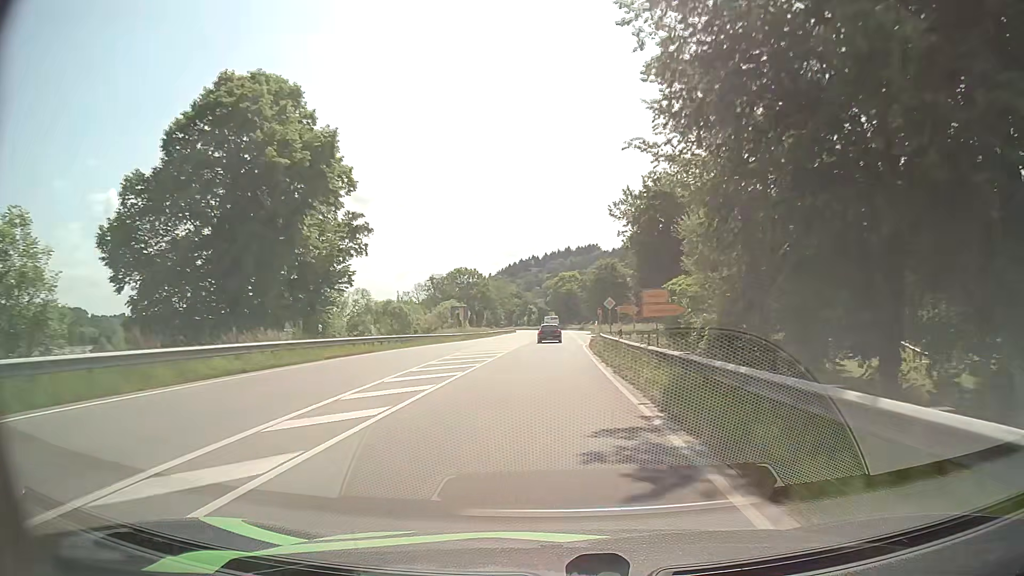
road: primary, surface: asphalt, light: Day
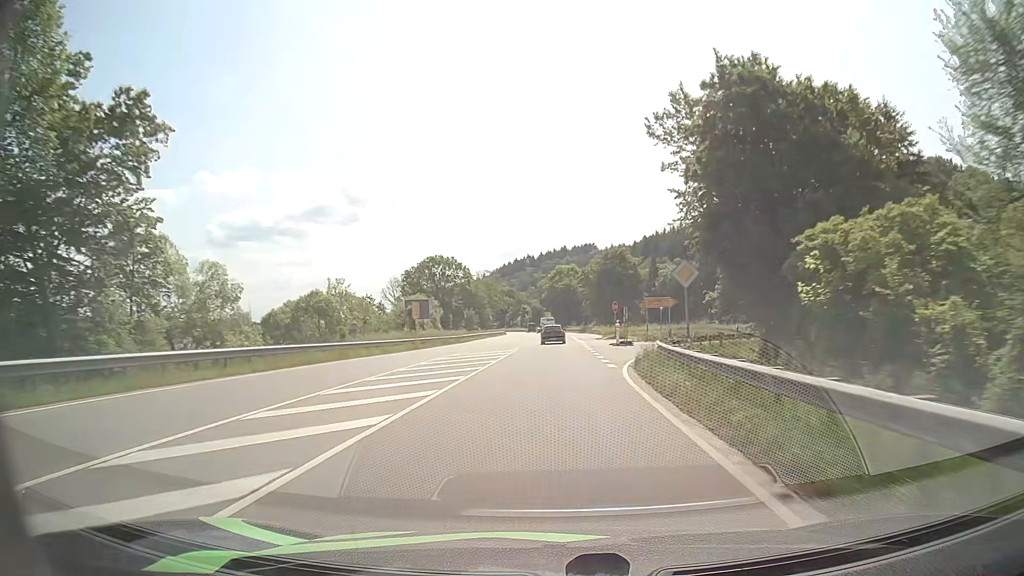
(+0.2, +25.6) m; 0°
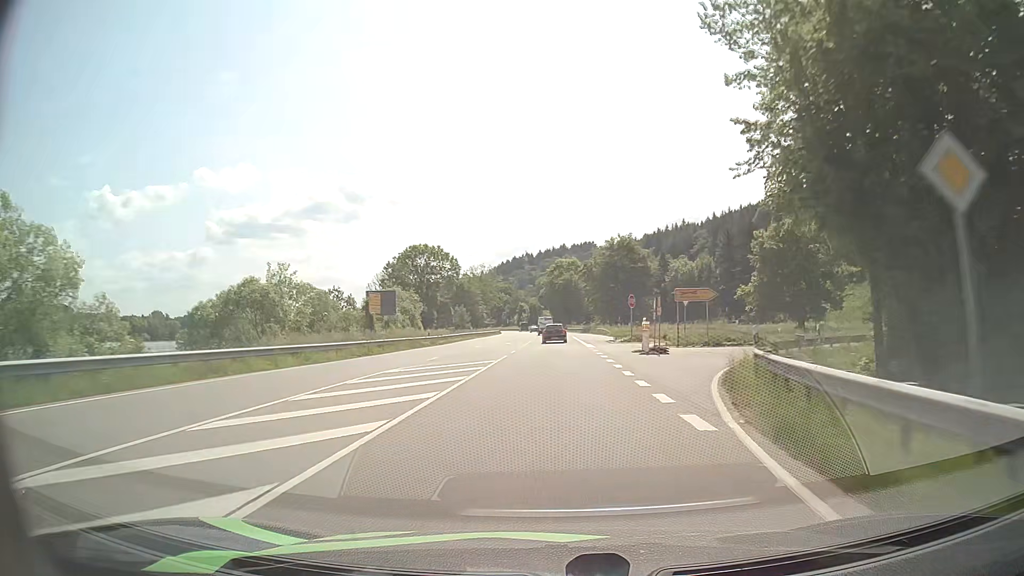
(+0.1, +12.9) m; 0°
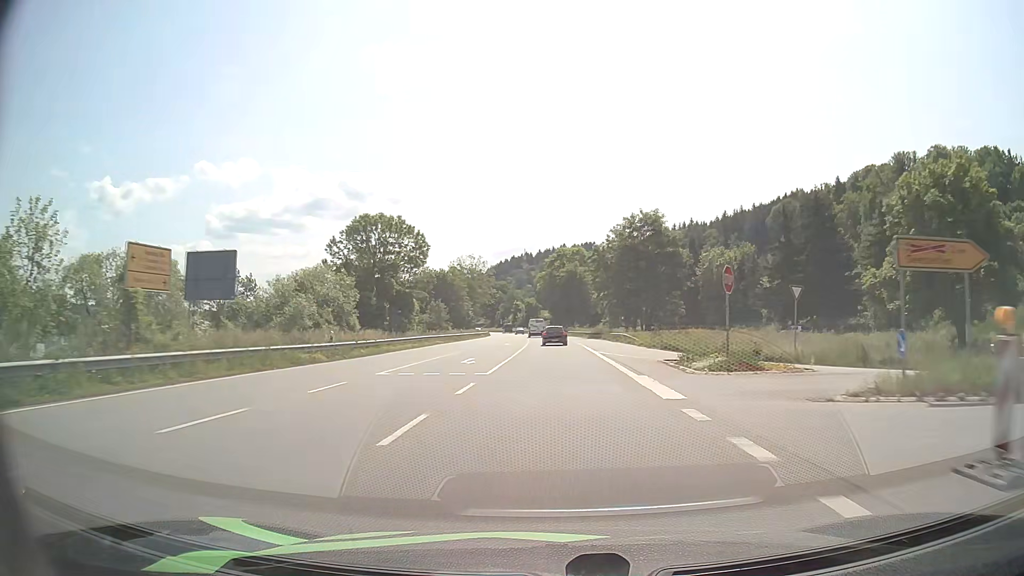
(+0.1, +25.9) m; 0°
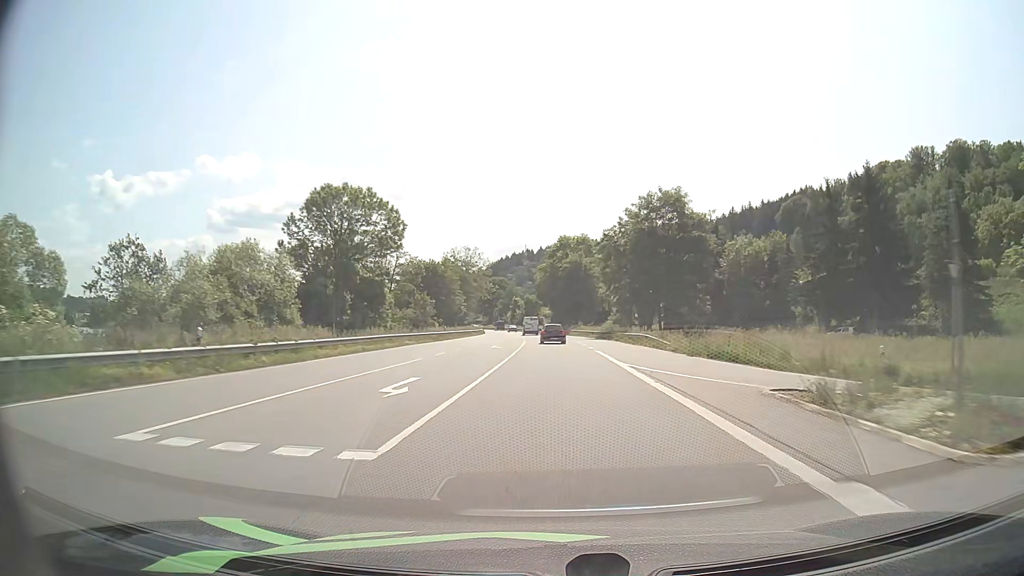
(0.0, +13.1) m; 0°
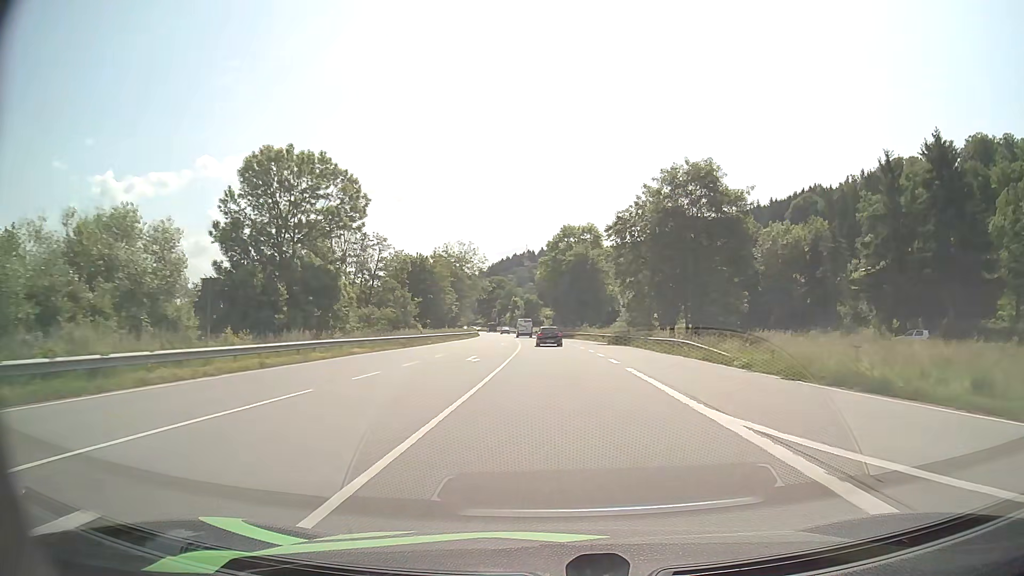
(0.0, +13.2) m; 0°
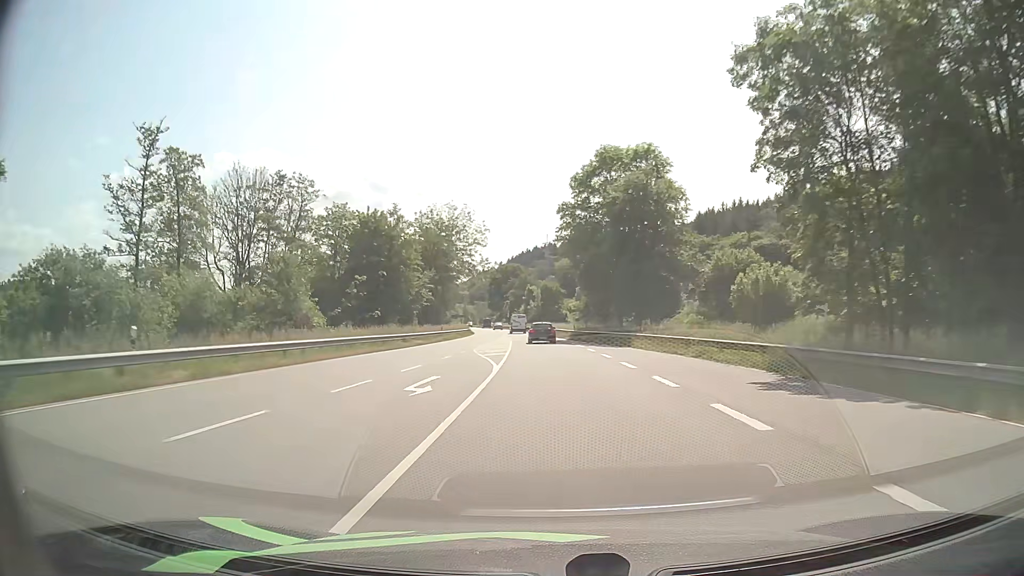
(-0.4, +40.6) m; -2°
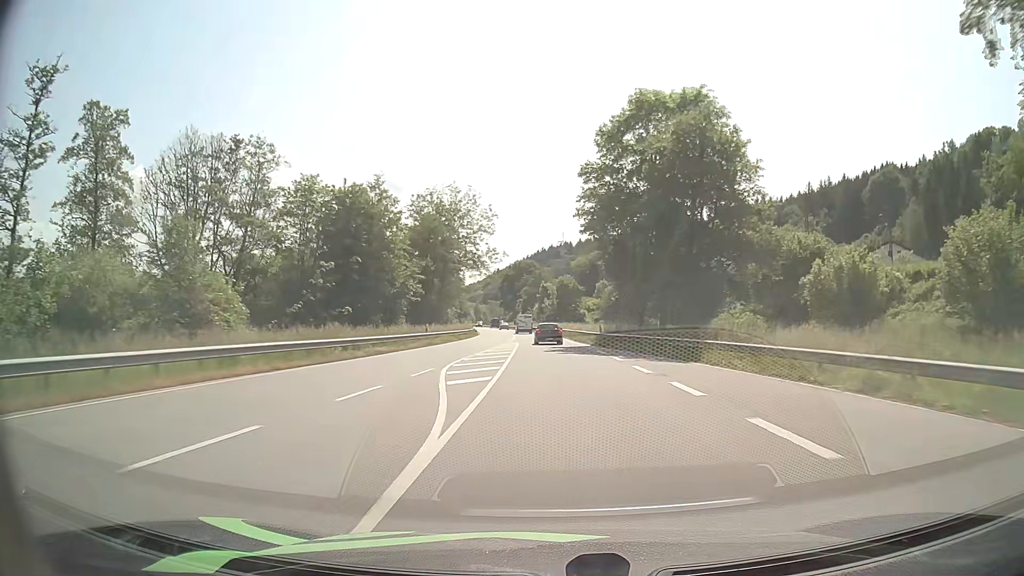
(-0.2, +13.6) m; -1°
(0, +10) (0, +20) (0, +30) (-1, +40) (-1, +50) (-1, +60) (-2, +70) (-3, +80) (-3, +90) (-4, +100) m
